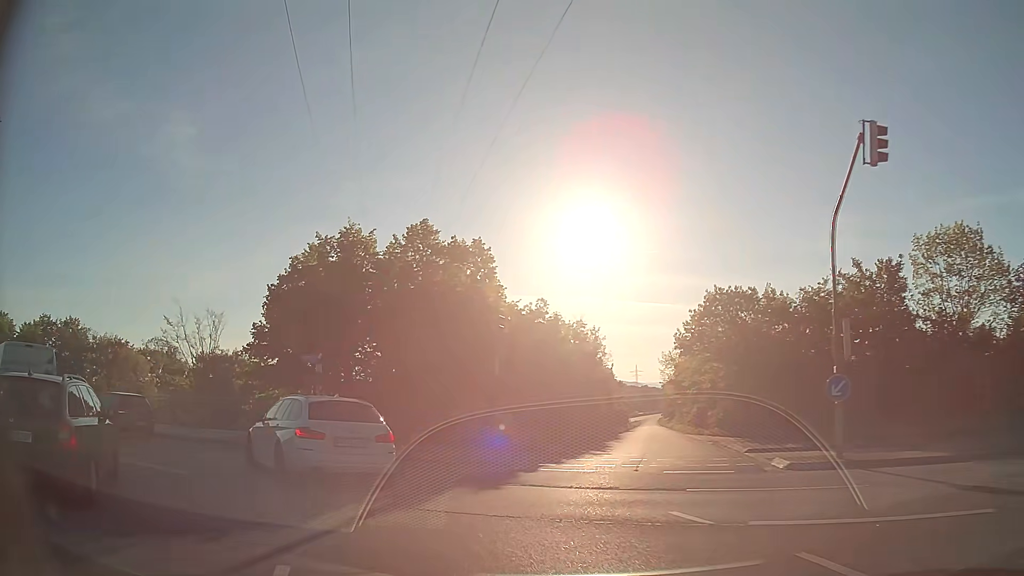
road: primary_link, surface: asphalt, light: Day
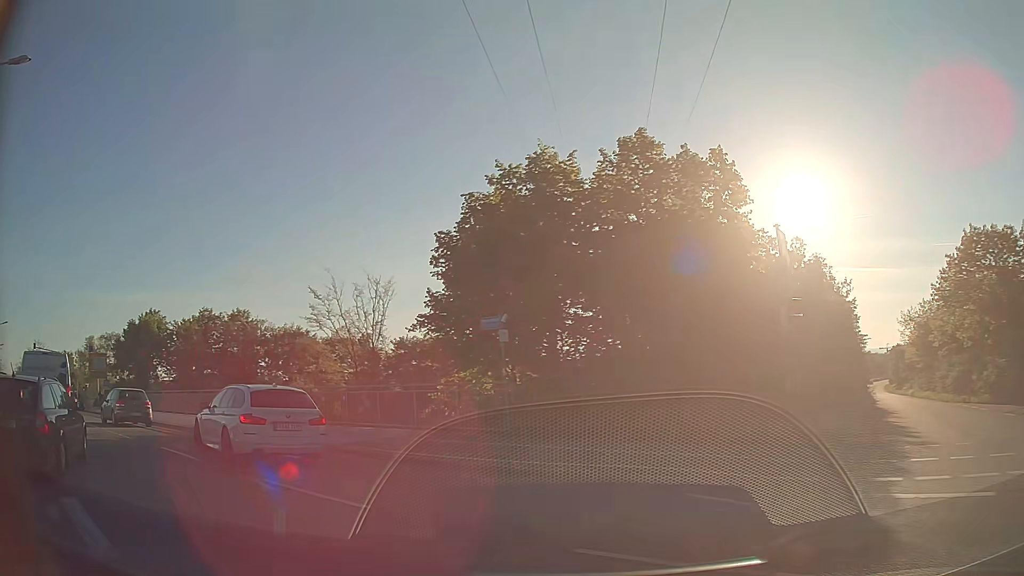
(-1.2, +7.6) m; -19°
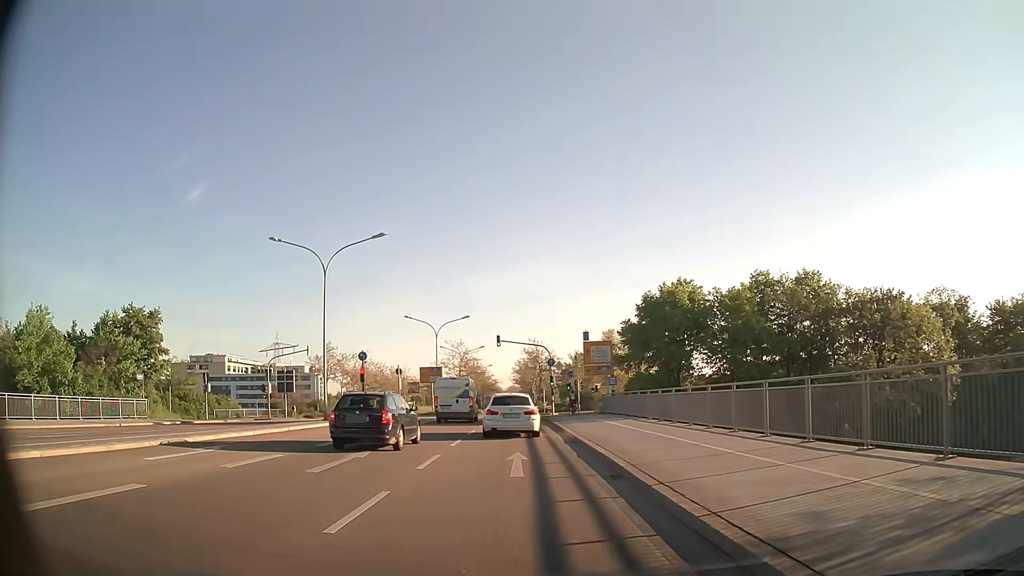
(-9.0, +17.2) m; -48°
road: primary
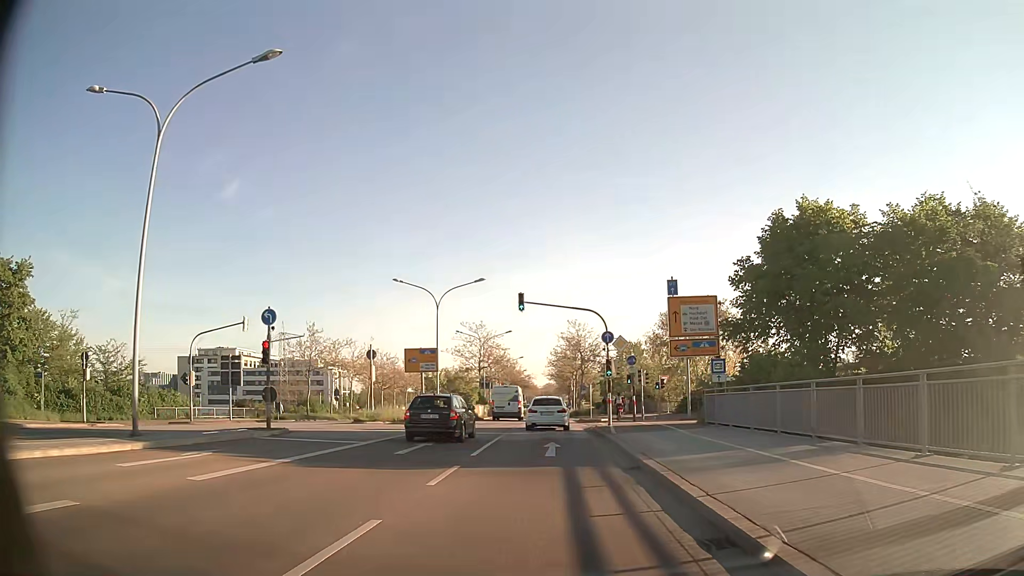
(-1.0, +20.8) m; -3°
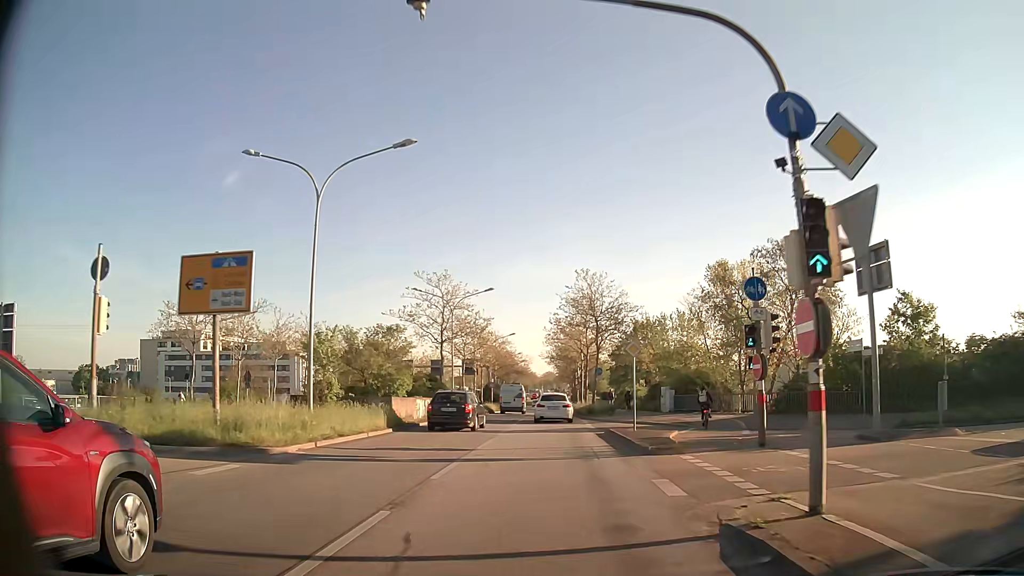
(-0.1, +25.4) m; 0°
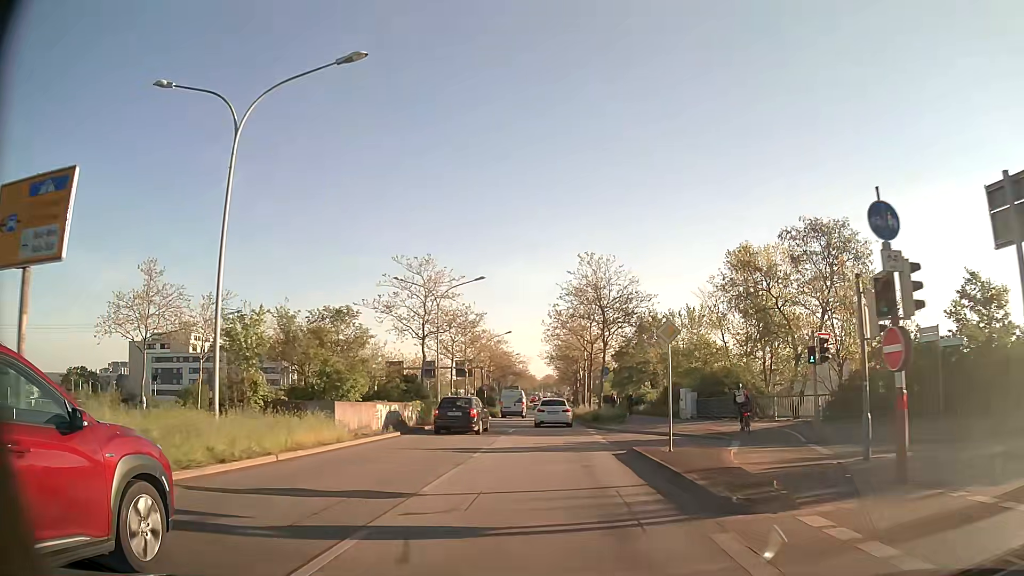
(0.0, +6.8) m; -1°
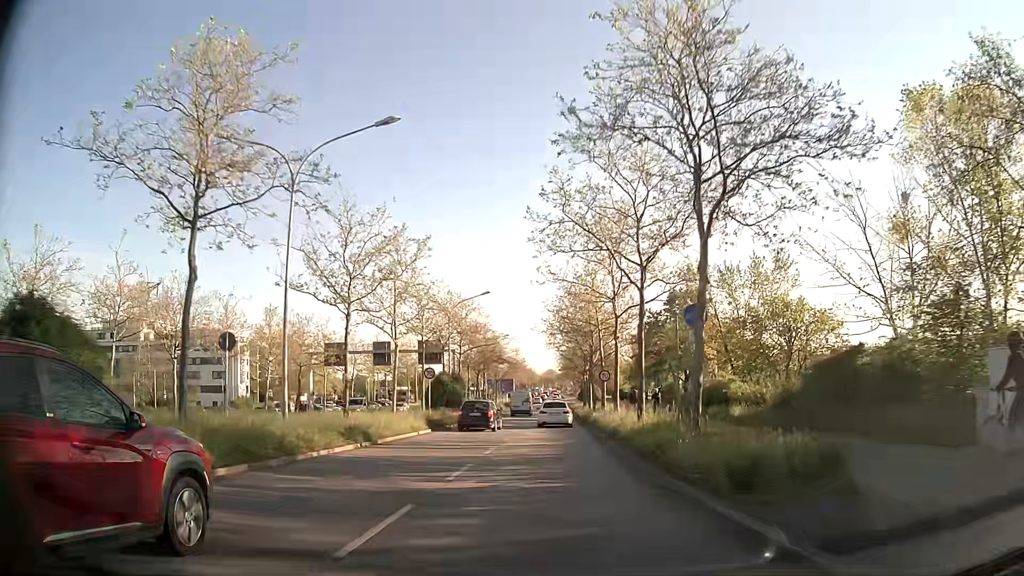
(+0.1, +28.0) m; 0°
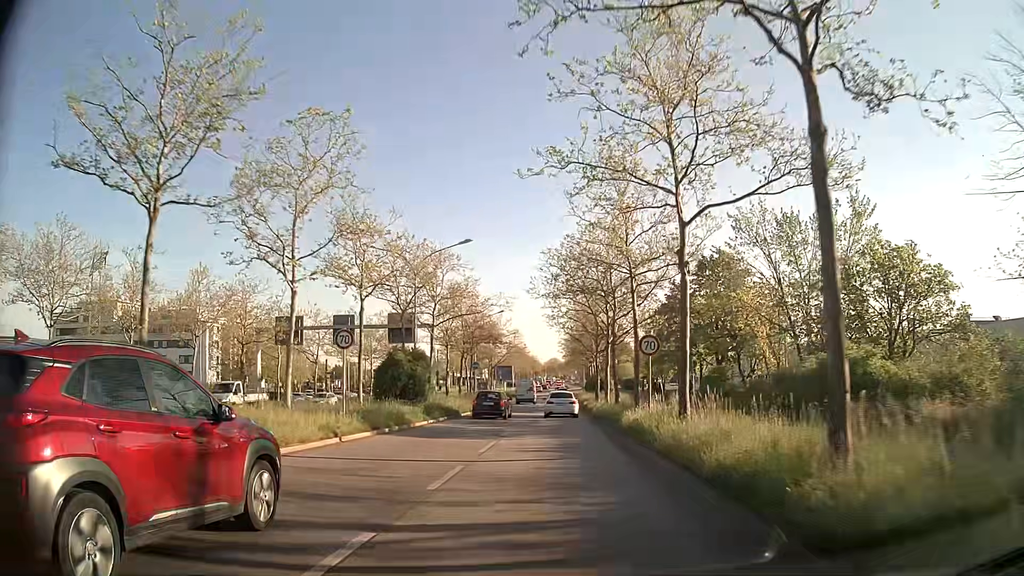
(0.0, +14.4) m; 0°
(0, +10) (0, +20) (0, +30) (0, +40) (0, +50) (+1, +60) (+1, +70) (0, +80) (0, +90) (0, +100) m
